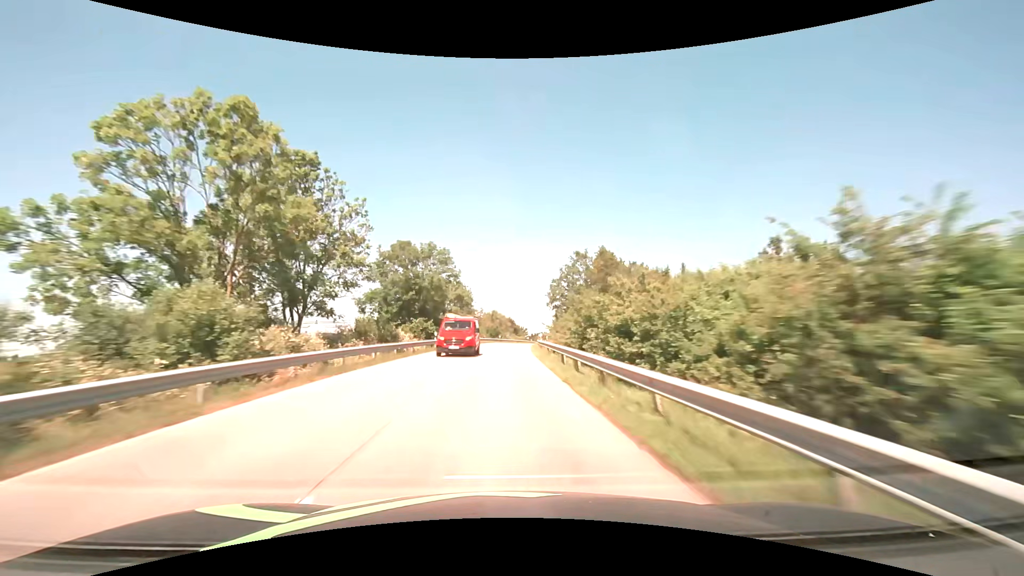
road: secondary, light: Day
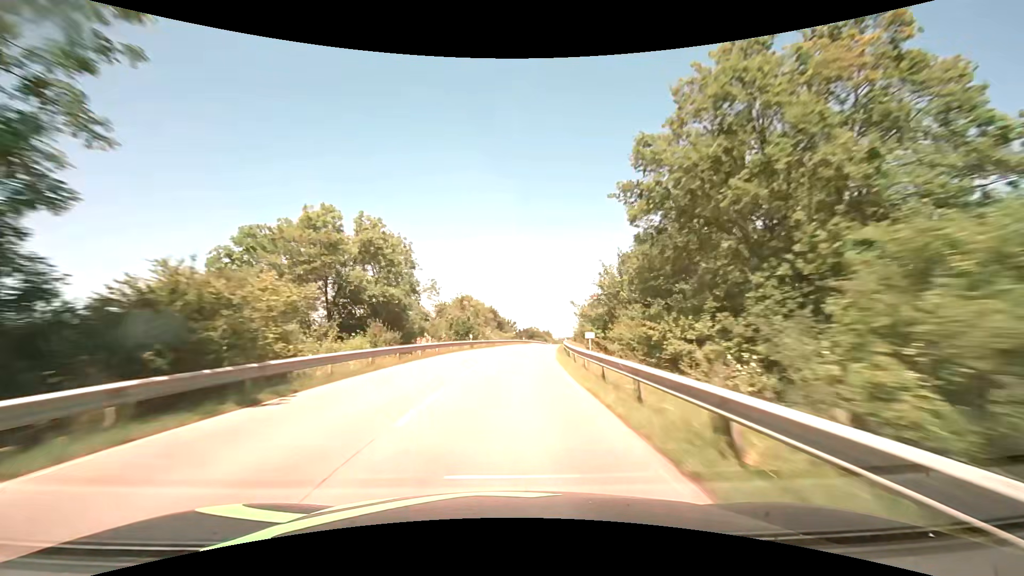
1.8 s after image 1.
(+0.3, +42.4) m; +2°
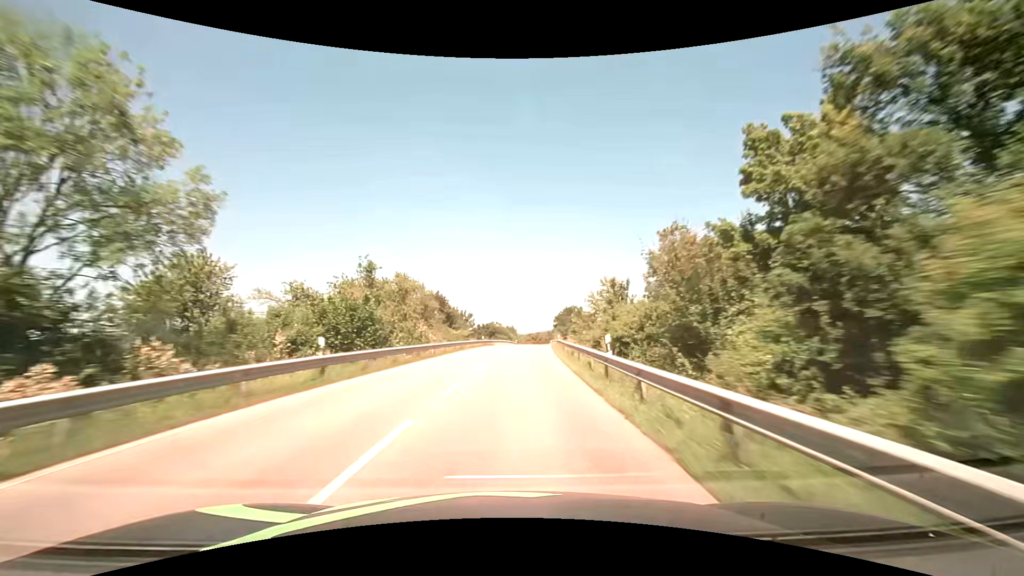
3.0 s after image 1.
(+1.0, +28.4) m; +4°
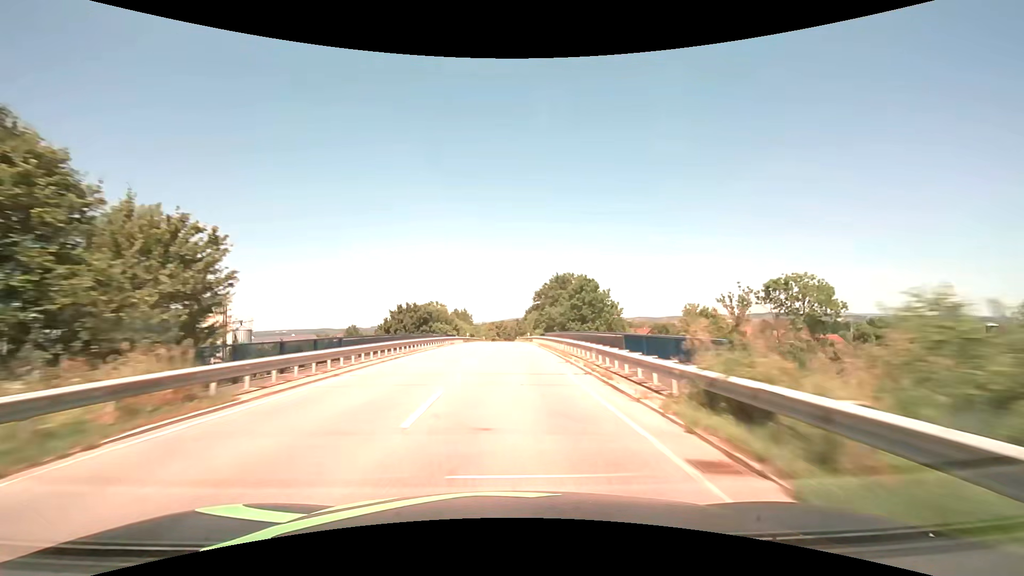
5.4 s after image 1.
(+3.2, +57.0) m; +4°
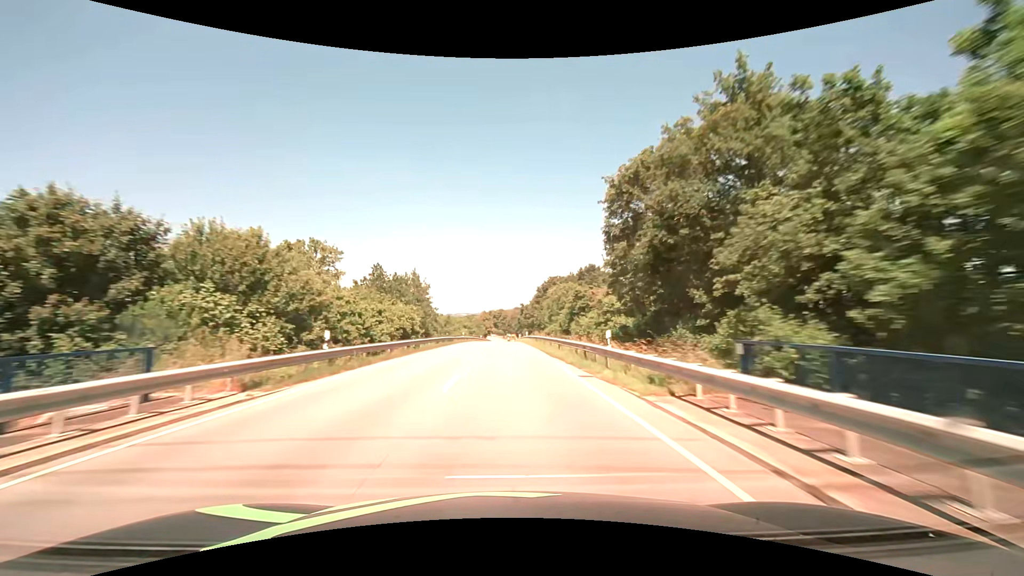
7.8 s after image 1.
(0.0, +57.0) m; 0°
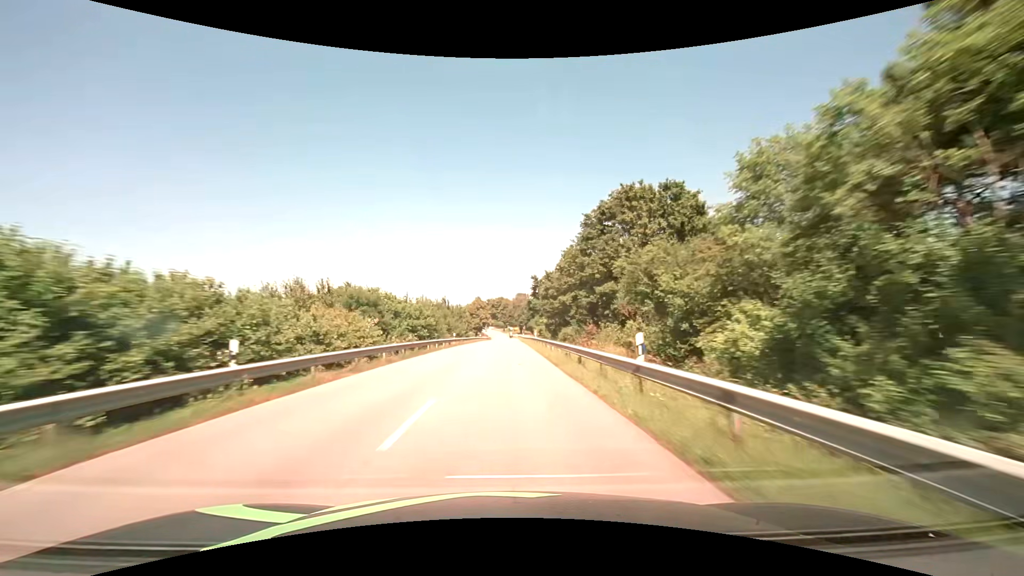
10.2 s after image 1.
(-0.1, +53.8) m; 0°
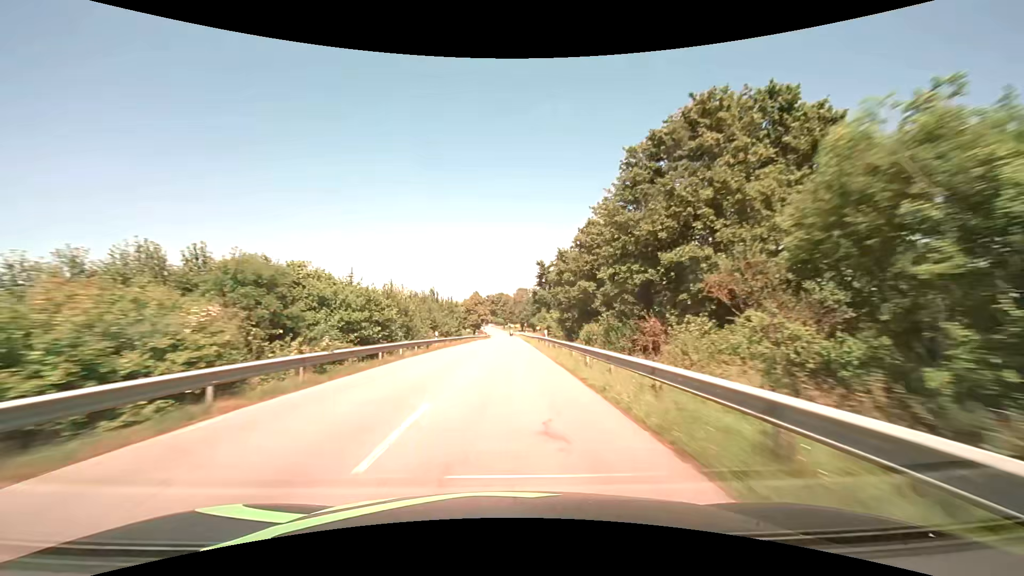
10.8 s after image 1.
(0.0, +12.9) m; 0°
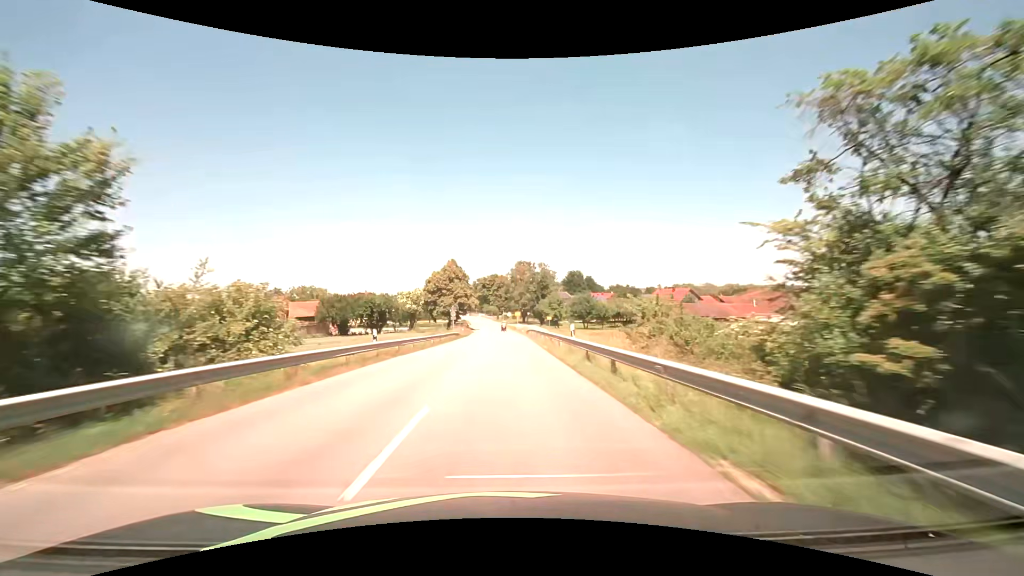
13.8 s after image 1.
(+0.1, +60.1) m; 0°
(0, +10) (0, +20) (0, +30) (0, +40) (0, +50) (-1, +60) (-1, +70) (-2, +80) (-2, +90) (-2, +100) m
